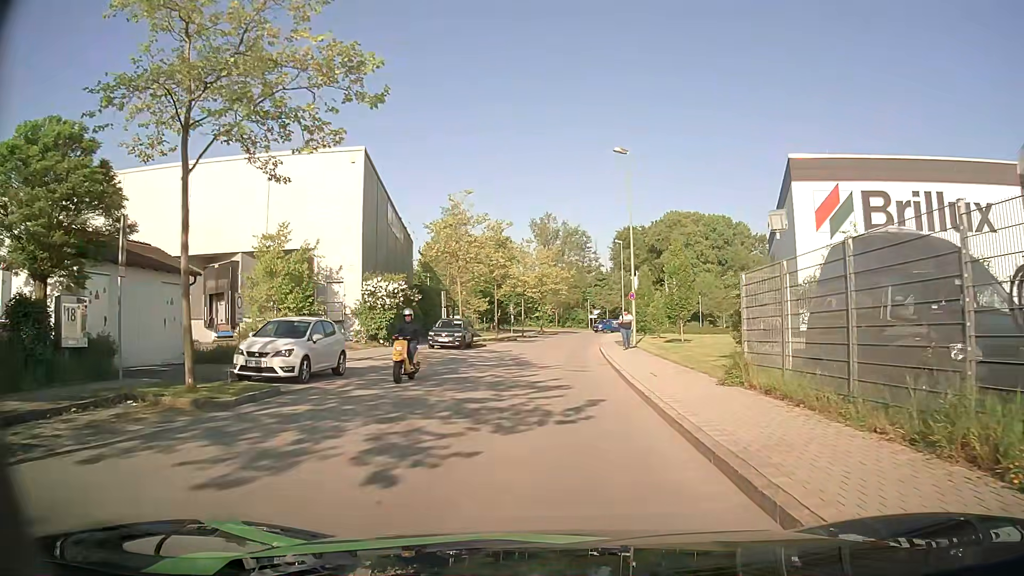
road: residential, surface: asphalt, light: Day
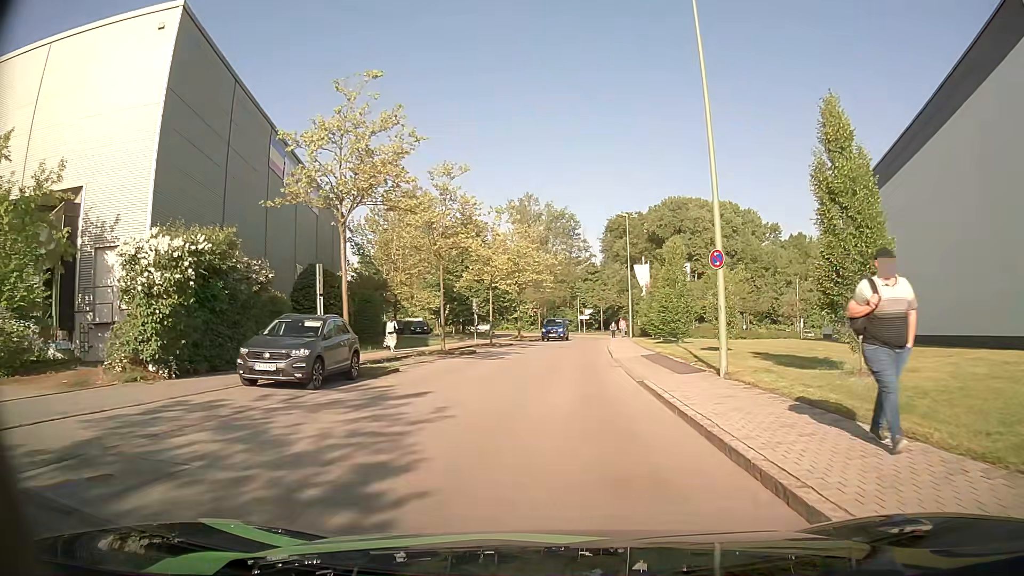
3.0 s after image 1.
(+0.1, +20.1) m; +1°
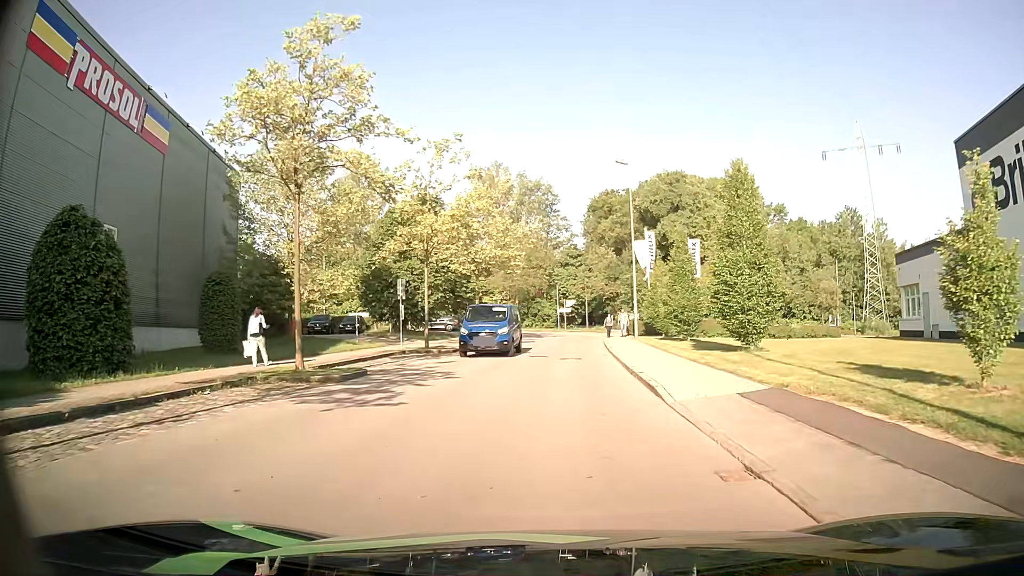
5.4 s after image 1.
(+0.4, +16.7) m; +3°
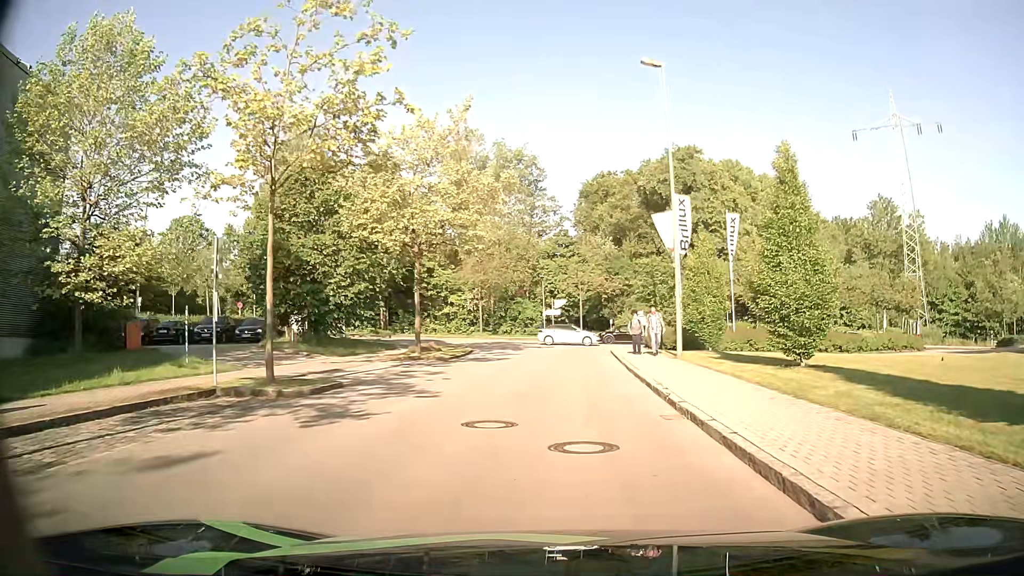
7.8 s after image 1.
(-0.1, +16.2) m; 0°
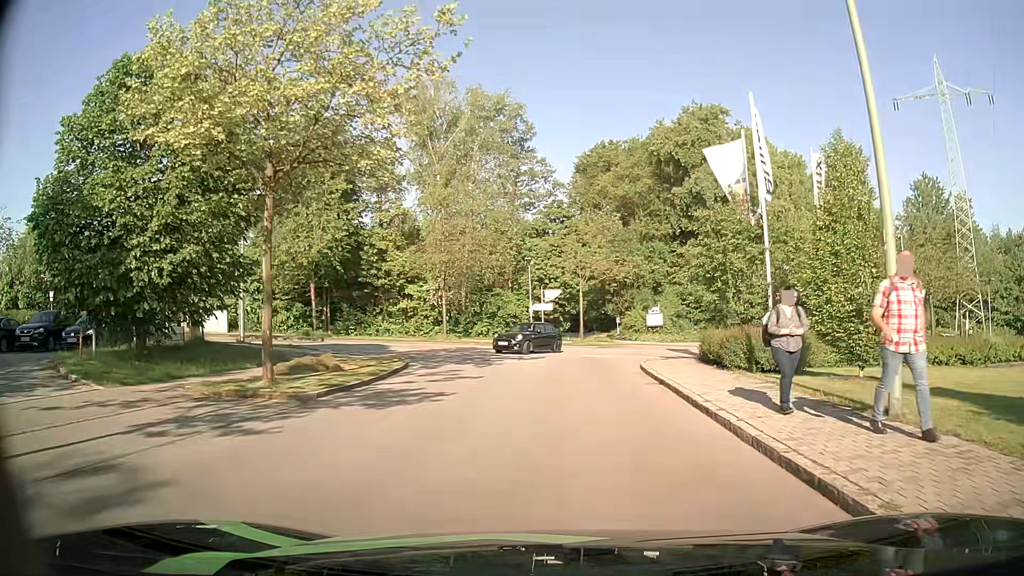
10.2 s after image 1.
(+0.3, +14.5) m; +1°
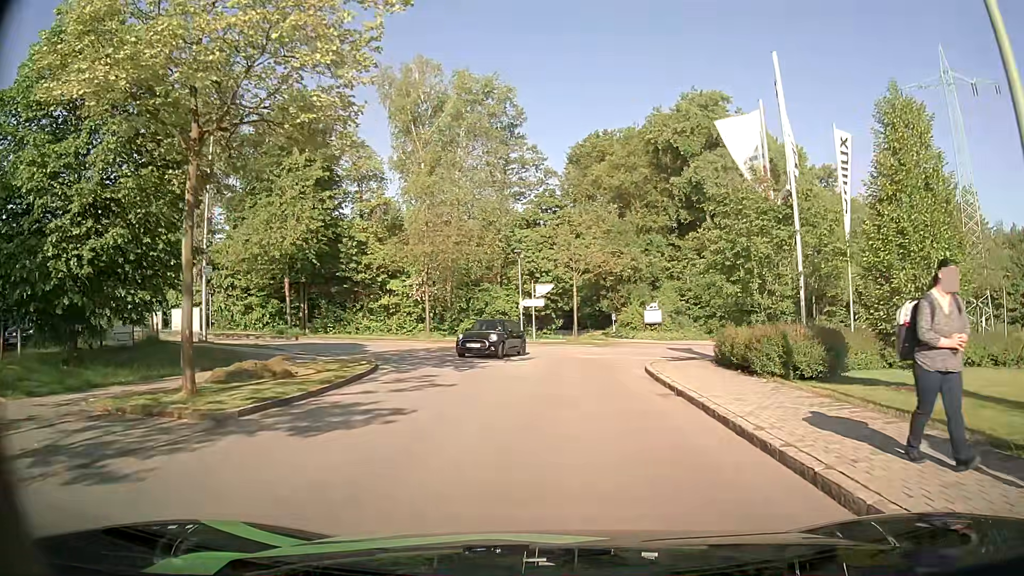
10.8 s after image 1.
(0.0, +3.0) m; 0°
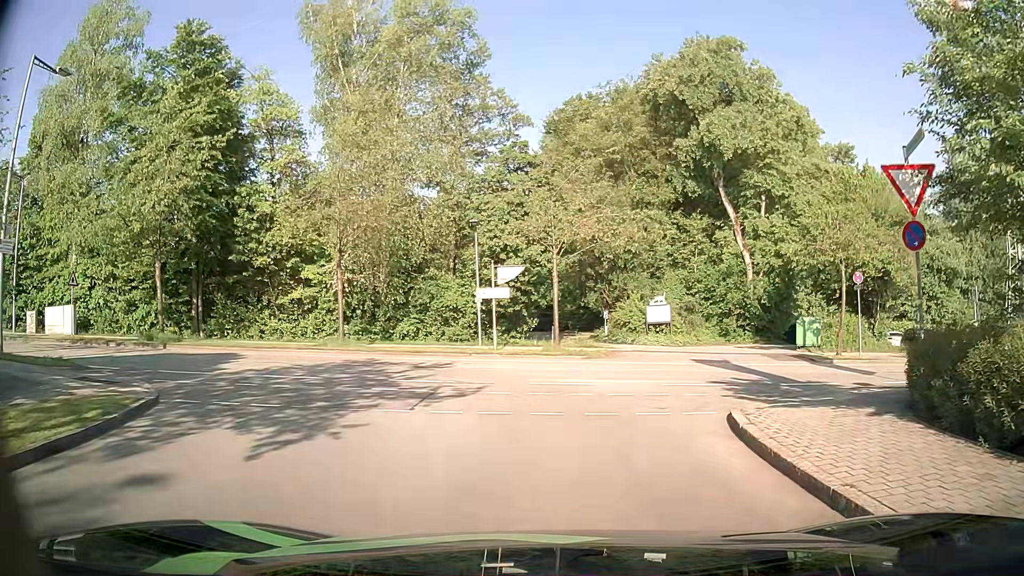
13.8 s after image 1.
(+0.5, +11.7) m; +4°
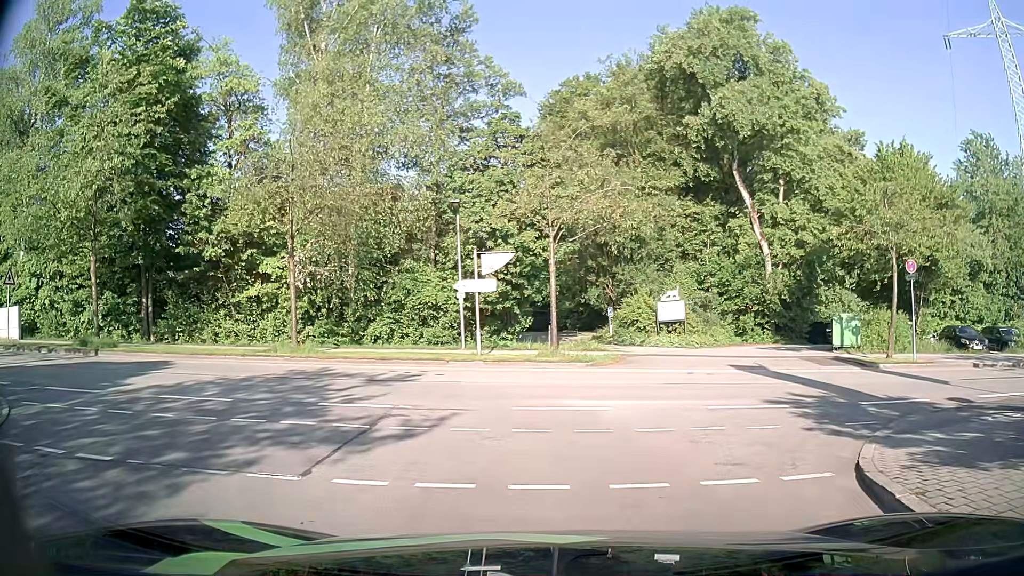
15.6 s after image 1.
(0.0, +4.5) m; 0°
